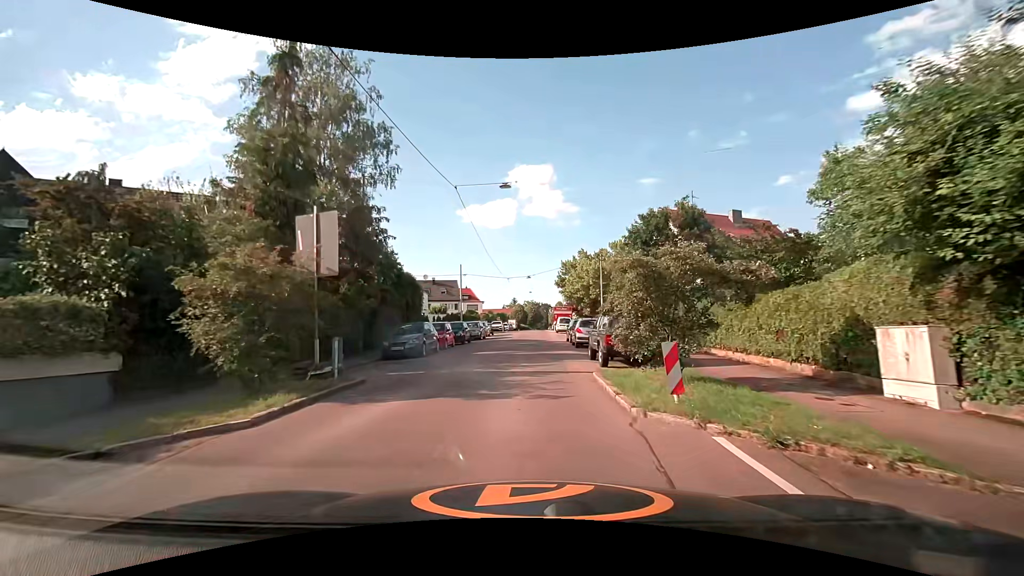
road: residential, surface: asphalt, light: Day
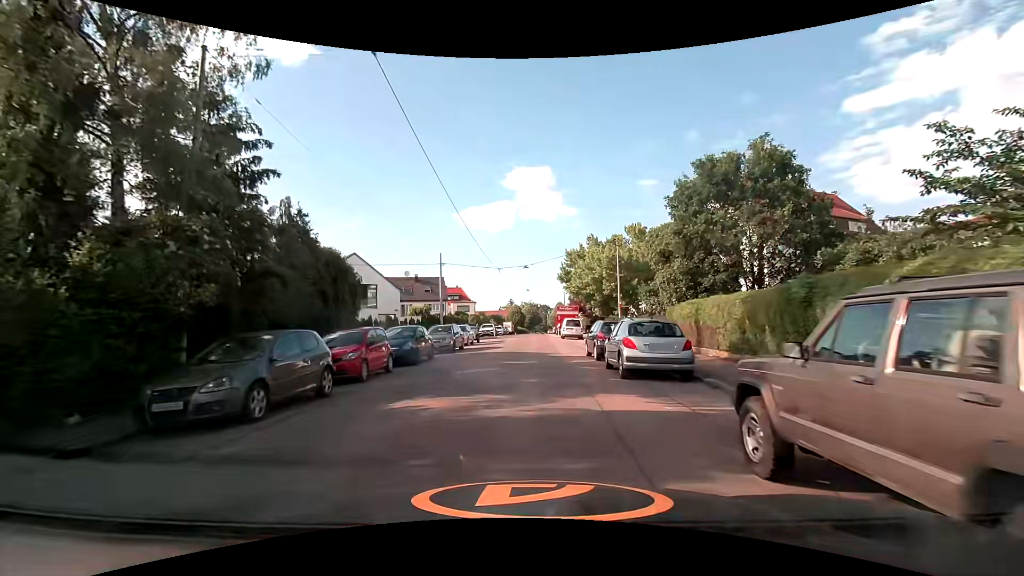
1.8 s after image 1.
(+0.1, +12.5) m; +1°
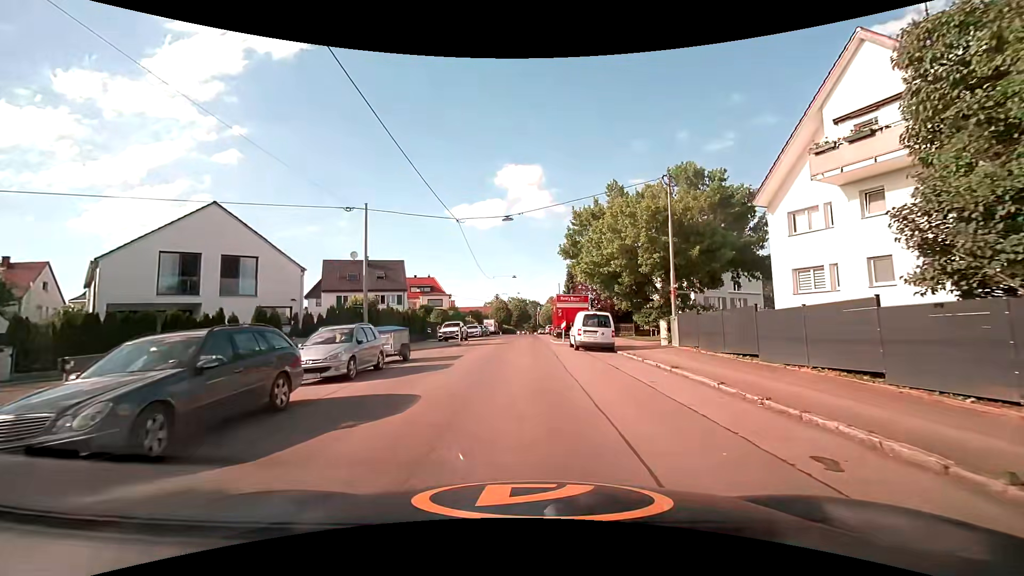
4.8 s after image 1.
(+0.1, +19.8) m; +1°
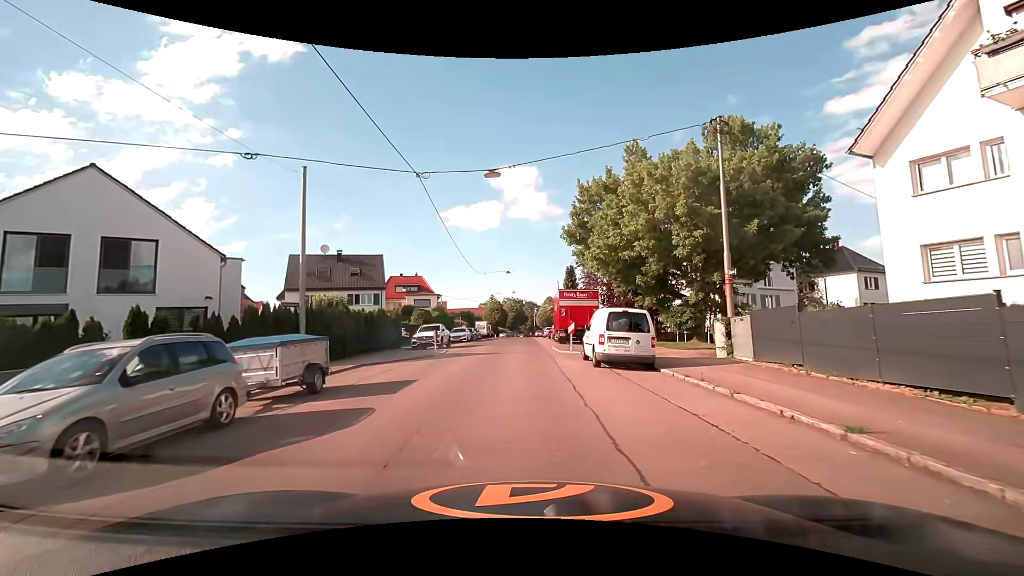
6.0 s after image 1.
(0.0, +7.6) m; 0°
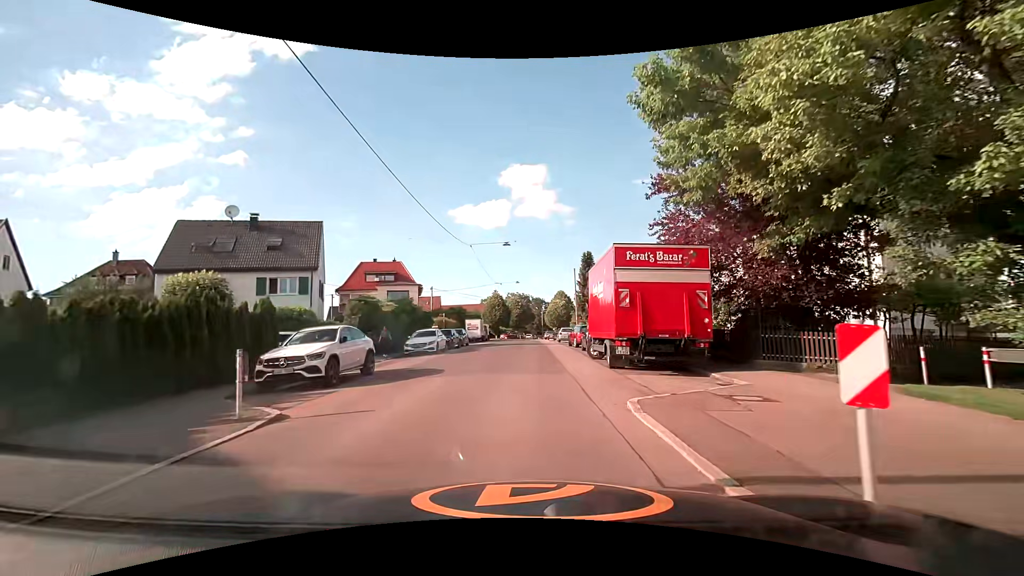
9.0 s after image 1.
(-0.1, +18.4) m; -1°
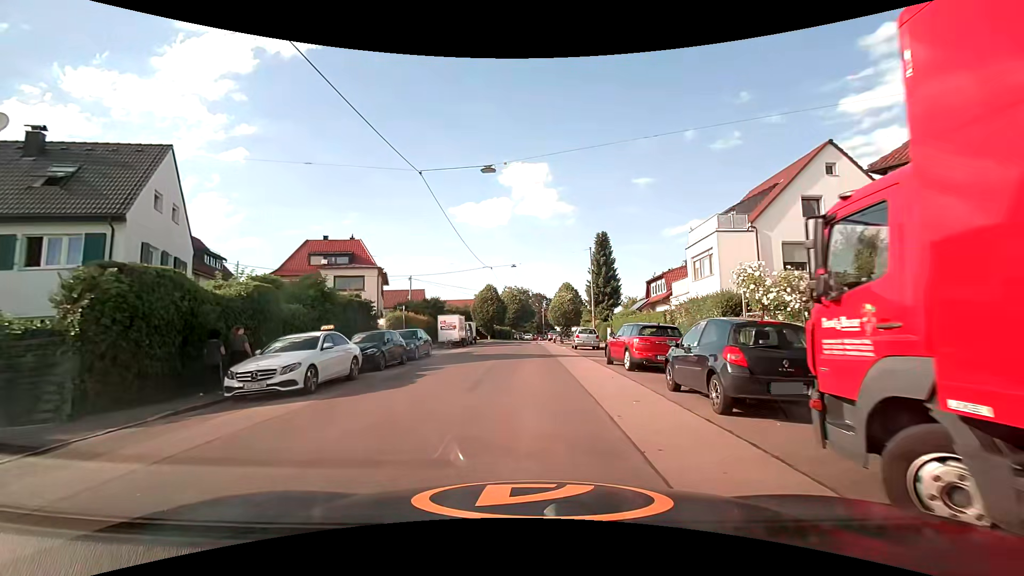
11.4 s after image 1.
(+0.2, +16.5) m; 0°
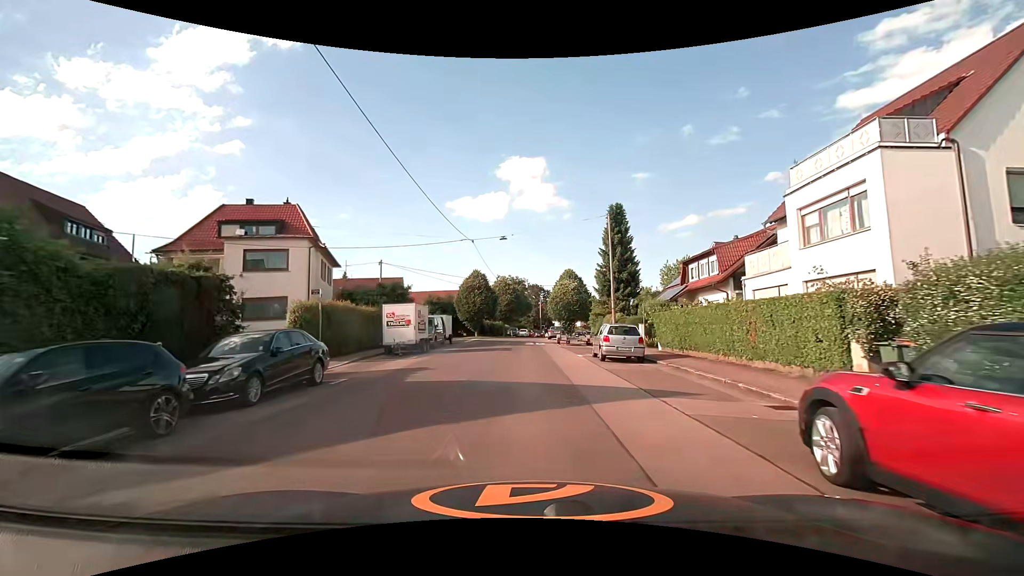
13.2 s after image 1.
(+0.2, +13.1) m; +1°
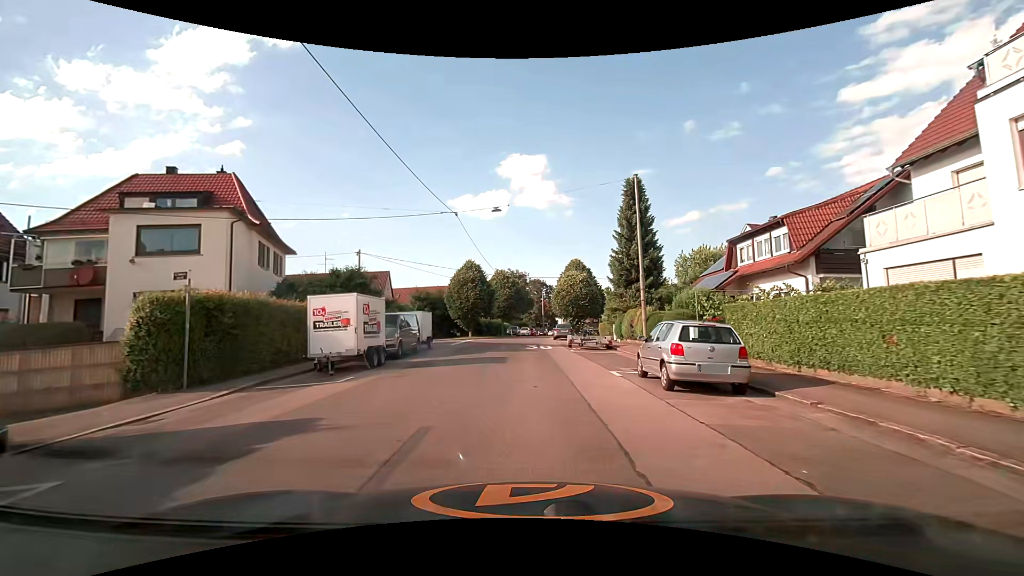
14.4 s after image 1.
(-0.1, +8.4) m; 0°
(0, +10) (0, +20) (0, +30) (0, +40) (-5, +48) (-14, +48) (-24, +45) (-34, +42) (-43, +40) (-53, +38) m
